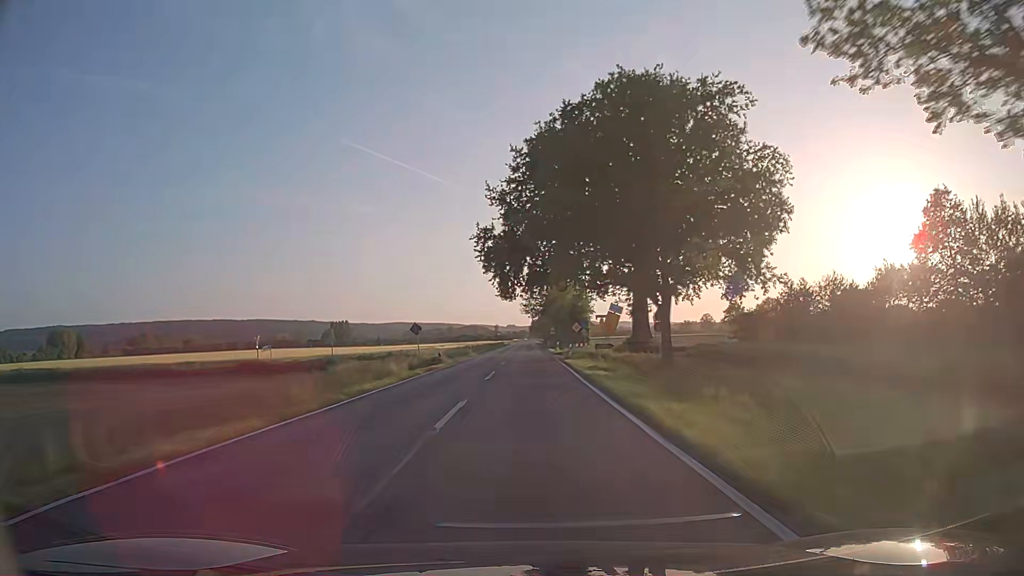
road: secondary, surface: asphalt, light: Day
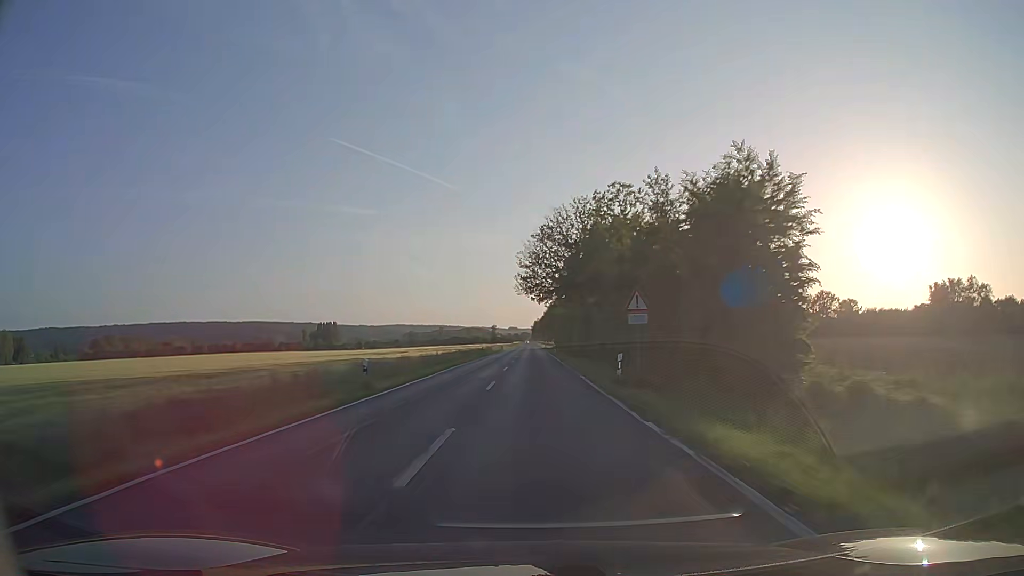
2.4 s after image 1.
(0.0, +63.9) m; 0°
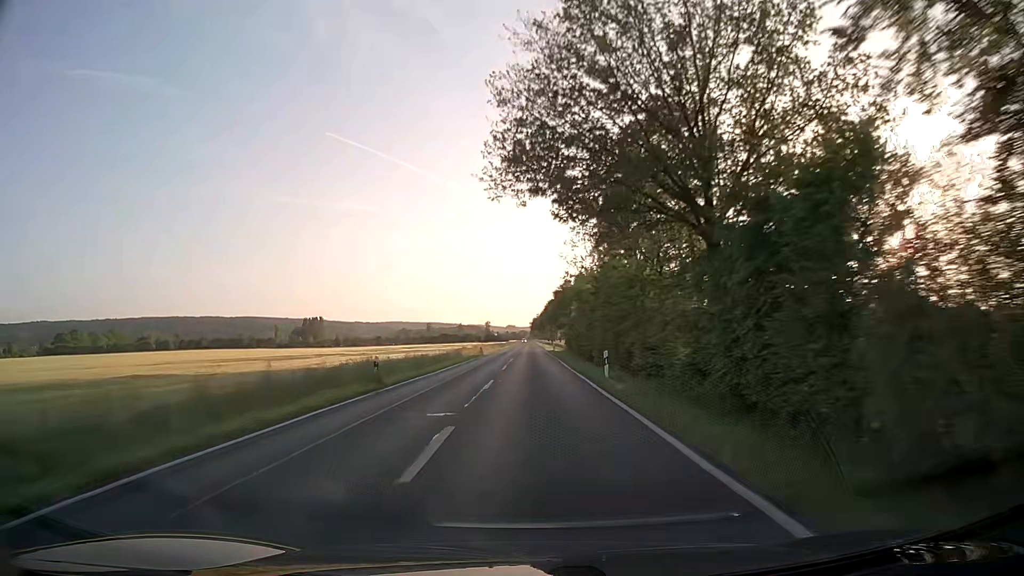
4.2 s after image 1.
(+0.1, +47.8) m; 0°
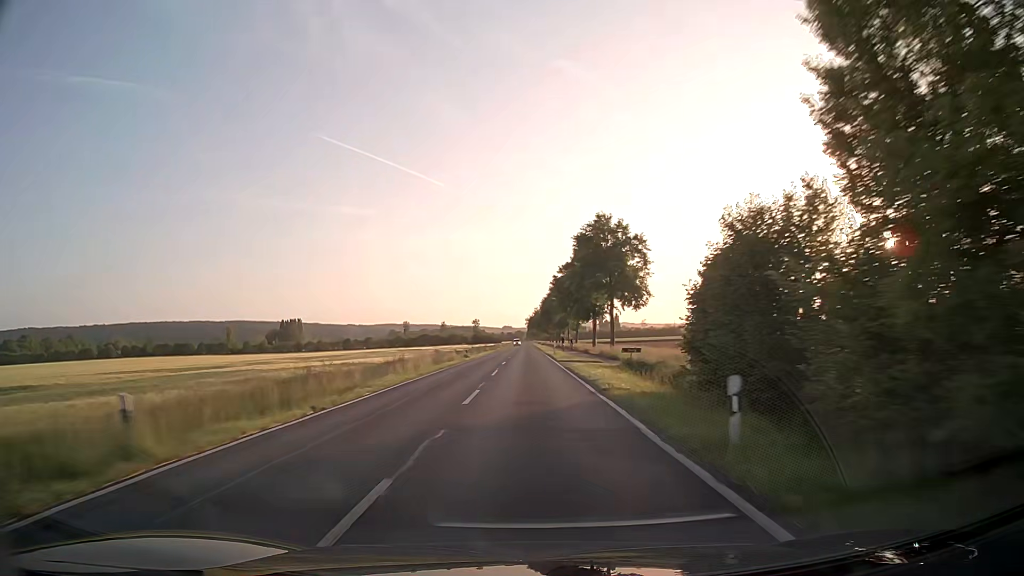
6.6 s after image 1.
(0.0, +63.8) m; 0°
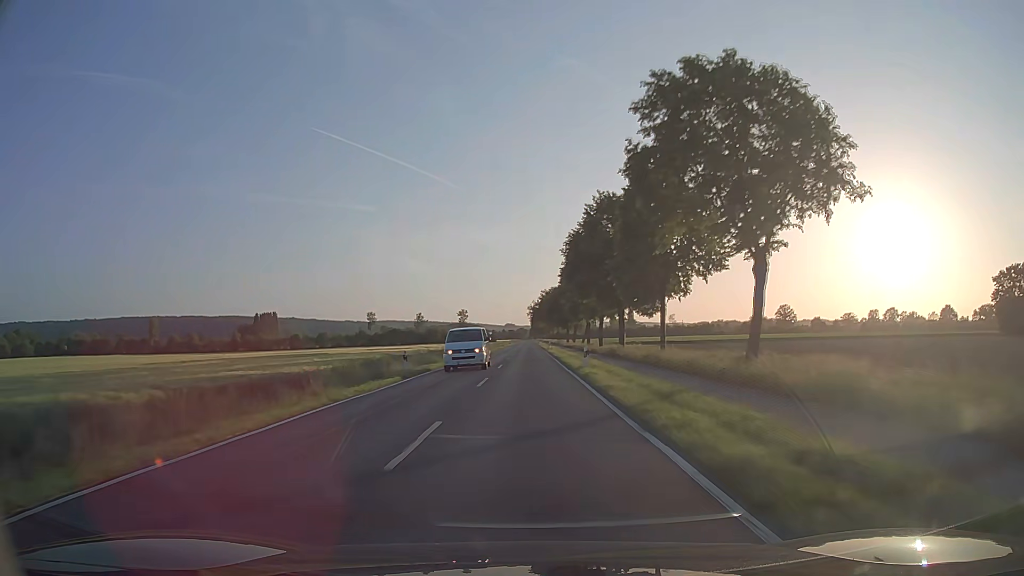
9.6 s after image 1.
(-0.1, +79.6) m; 0°
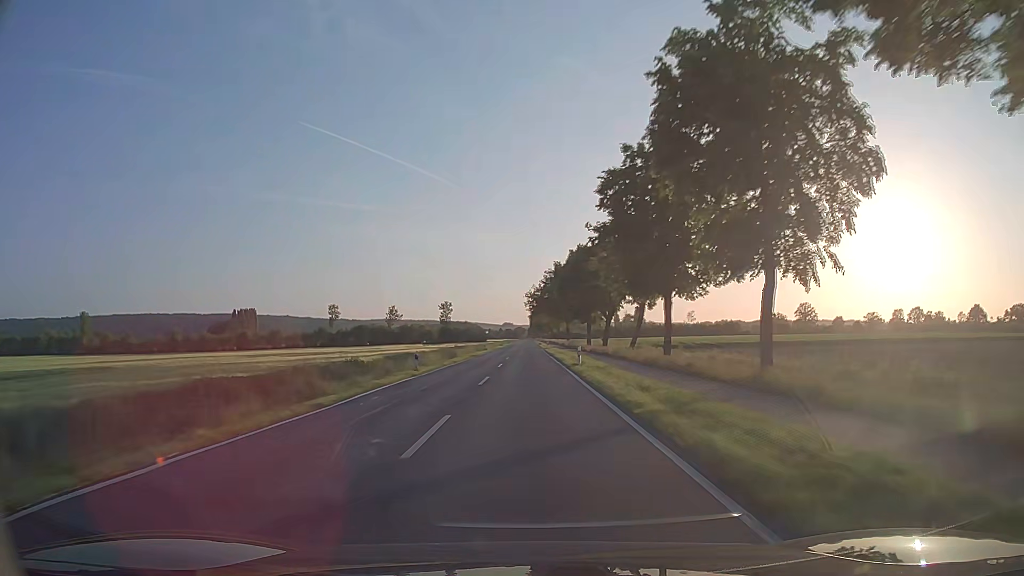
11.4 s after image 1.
(+0.1, +47.4) m; 0°
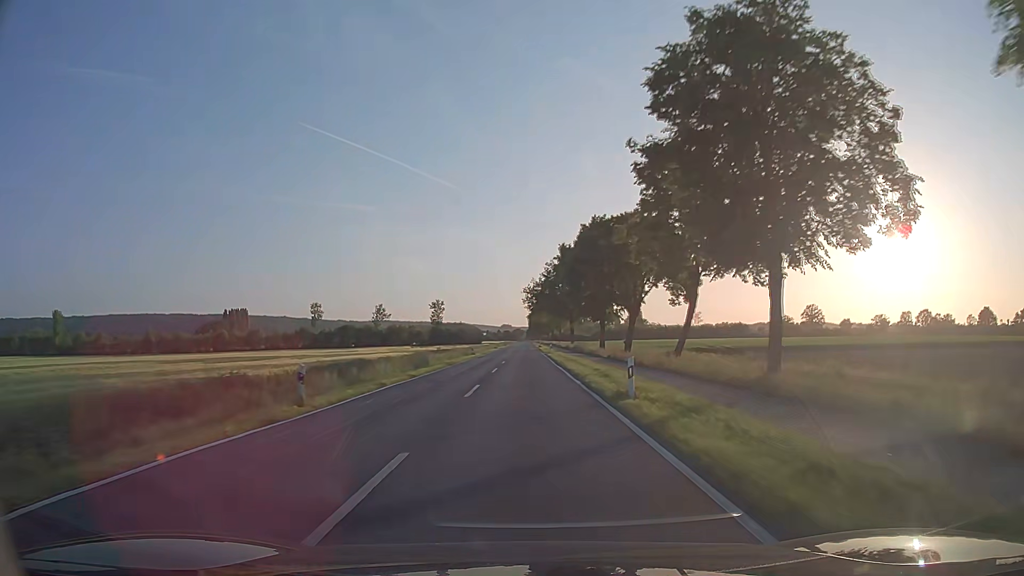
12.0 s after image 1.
(+0.1, +15.7) m; 0°
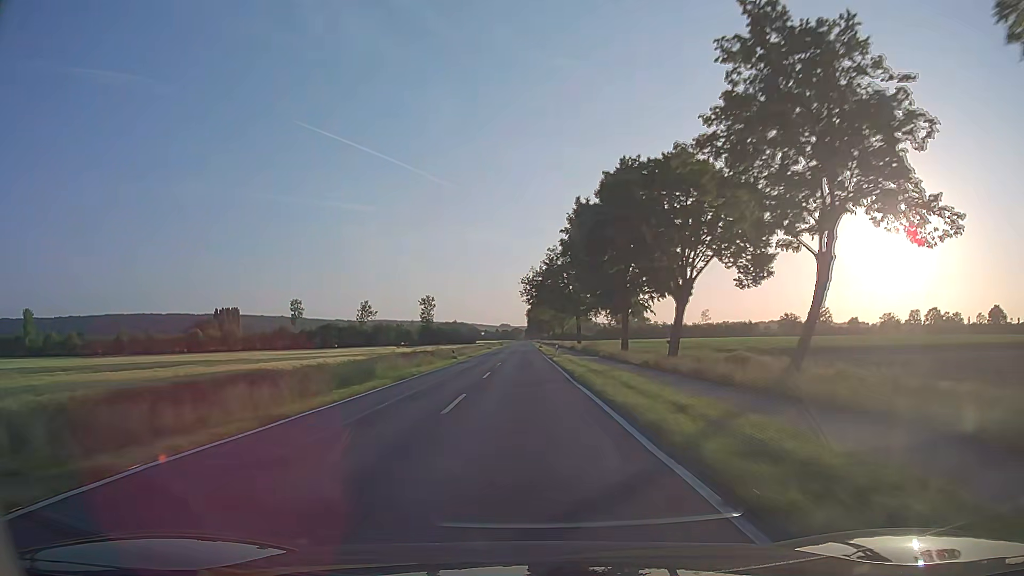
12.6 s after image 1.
(+0.1, +15.7) m; 0°
